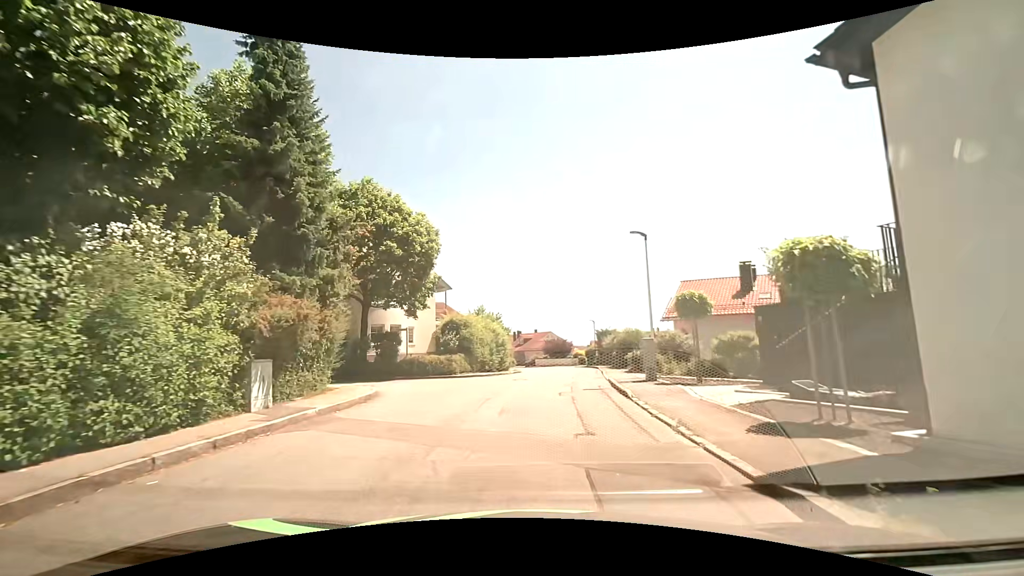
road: residential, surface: asphalt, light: Day
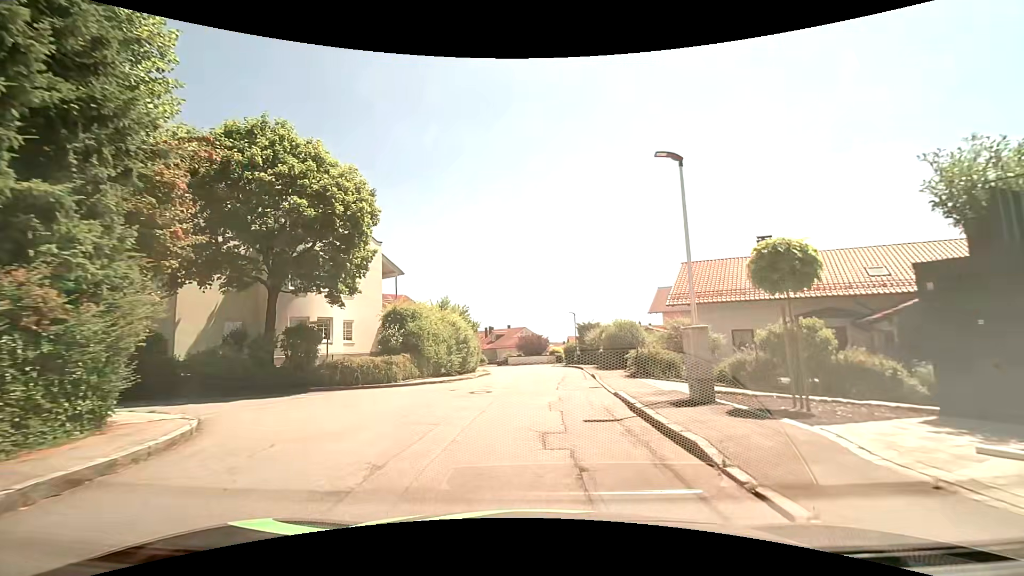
(+0.1, +7.6) m; +3°
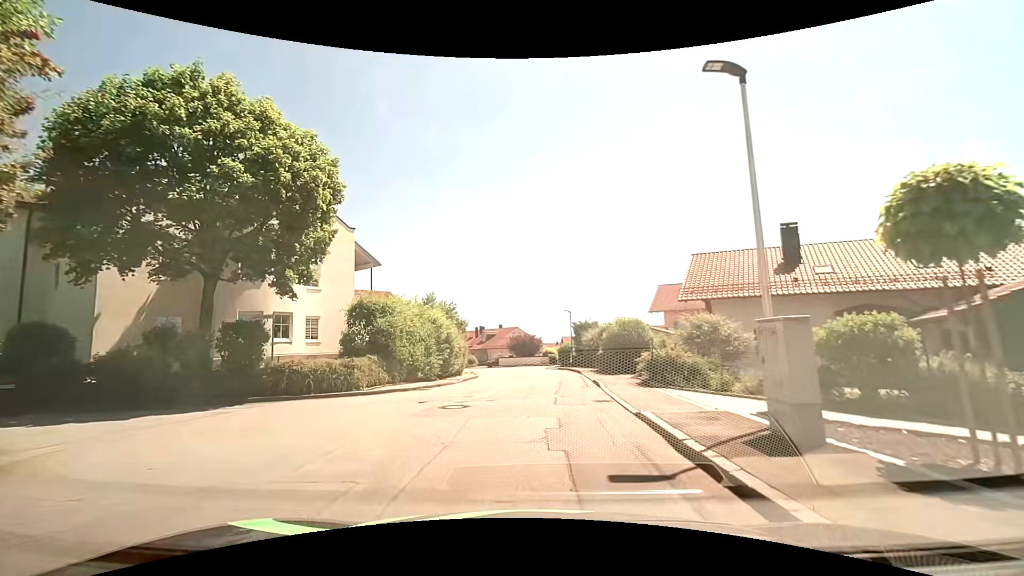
(0.0, +3.8) m; -1°
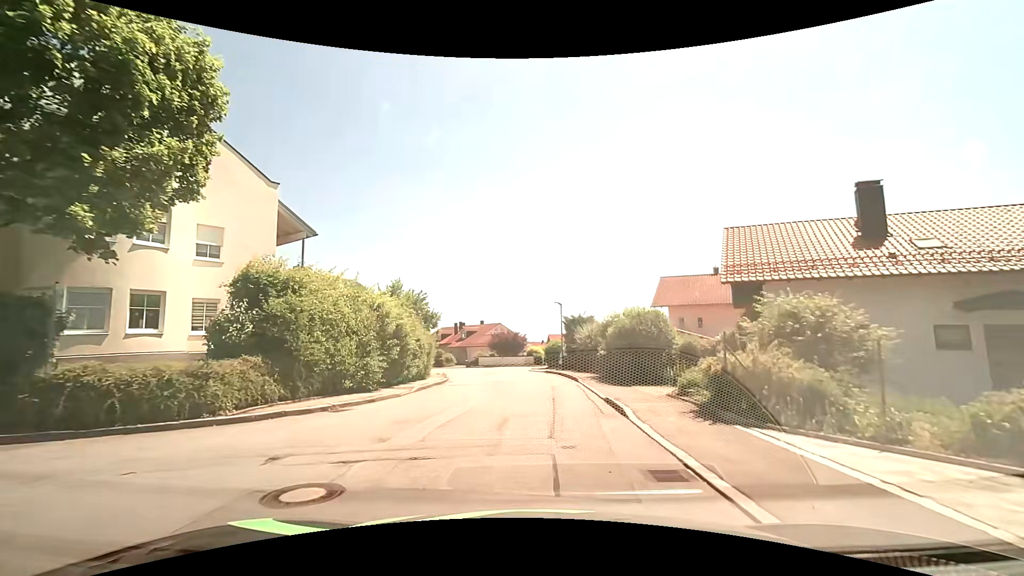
(+0.3, +7.3) m; +2°
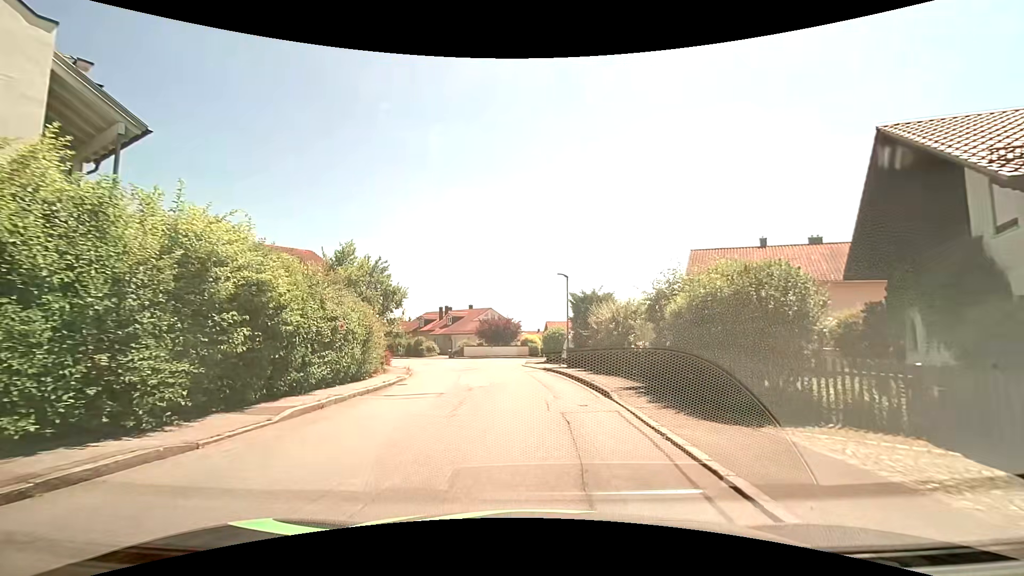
(+0.2, +10.3) m; +2°
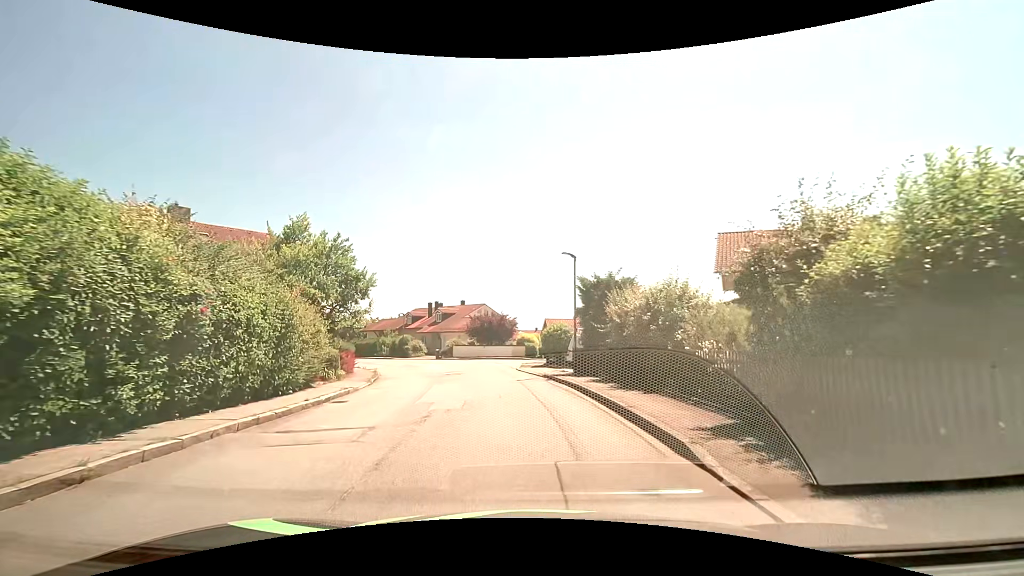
(0.0, +6.1) m; 0°
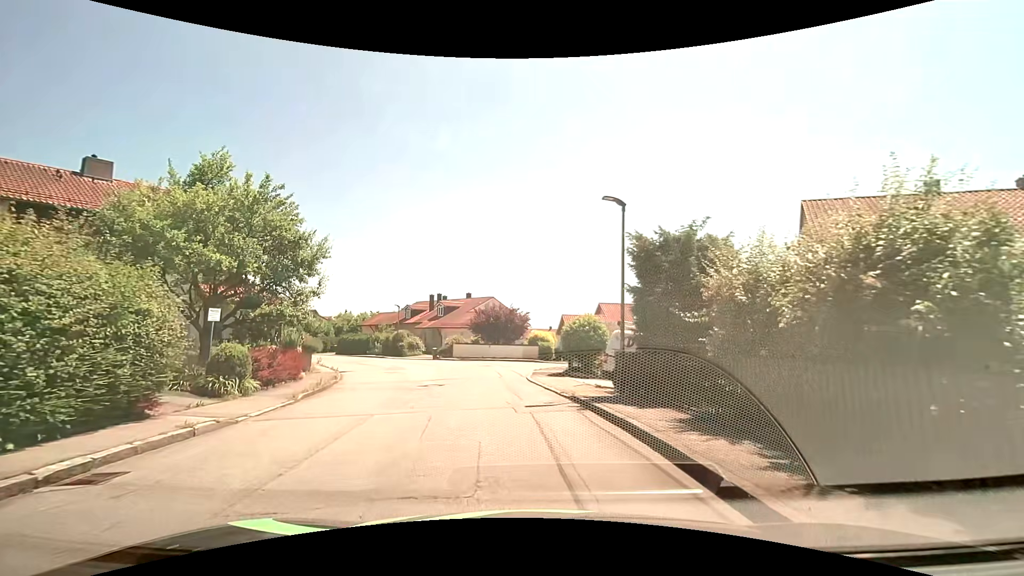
(-0.1, +8.0) m; -1°
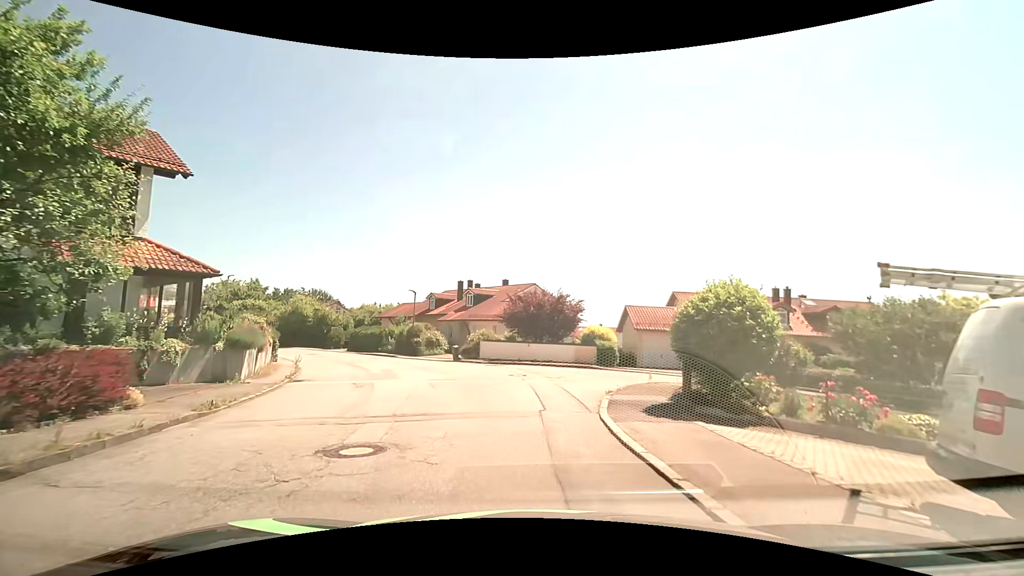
(-0.5, +11.4) m; -5°
(0, +10) (-2, +20) (-6, +29) (-11, +38) (-17, +46) (-23, +53) (-30, +60) (-38, +67) (-46, +73) (-53, +80) m
